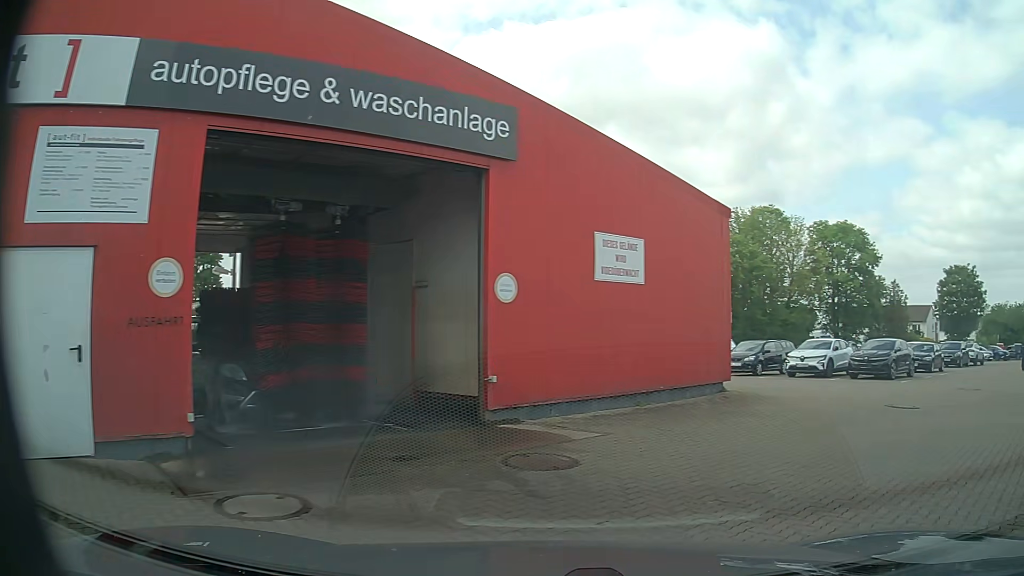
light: Day
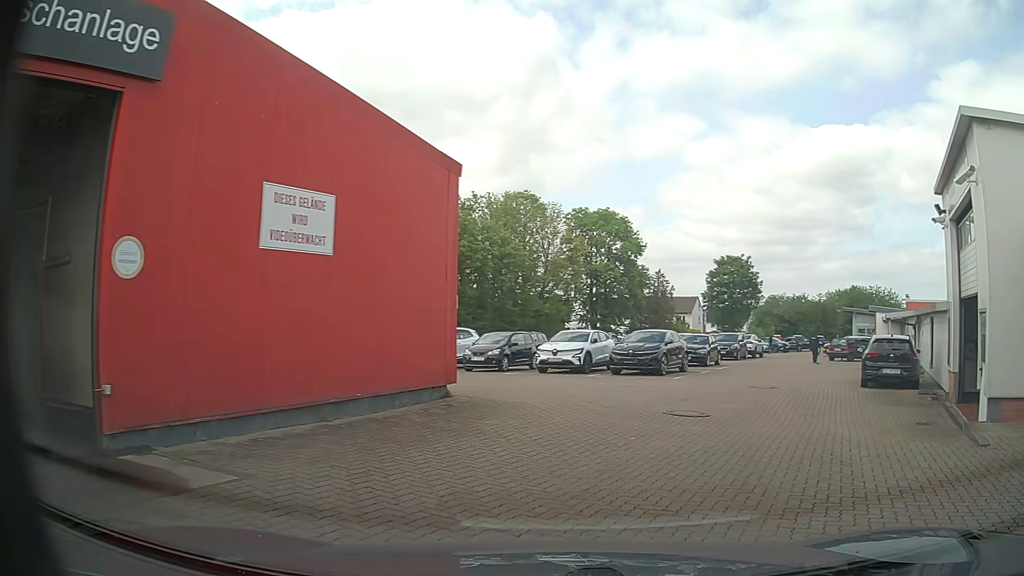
(+0.5, +3.1) m; +20°
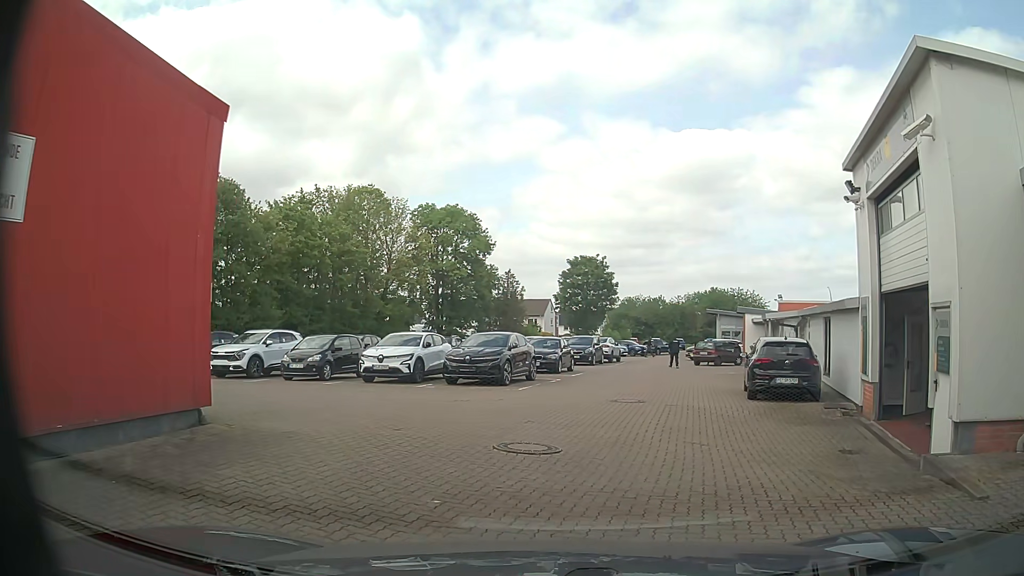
(+0.4, +3.2) m; +13°
